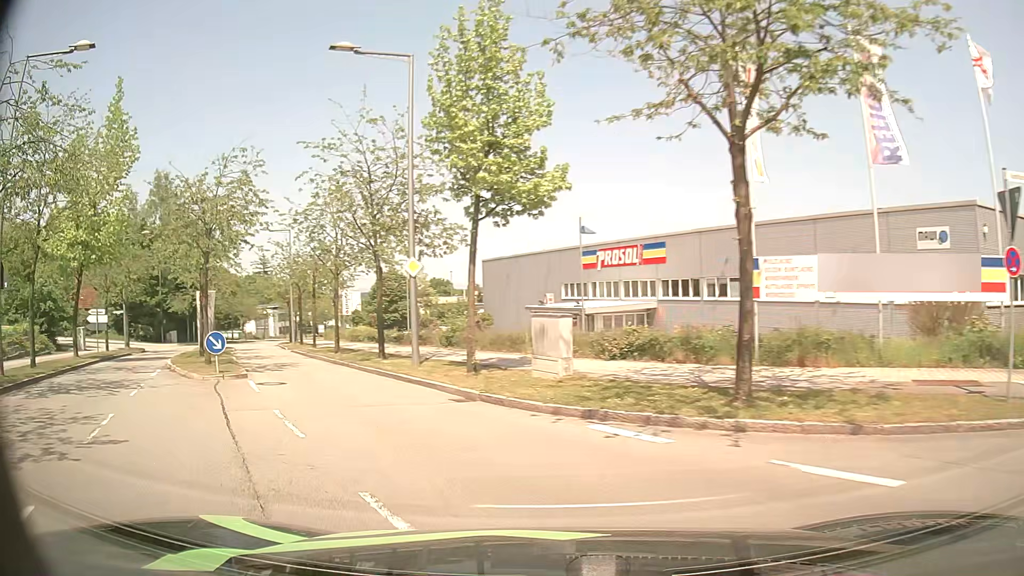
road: residential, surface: asphalt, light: Day
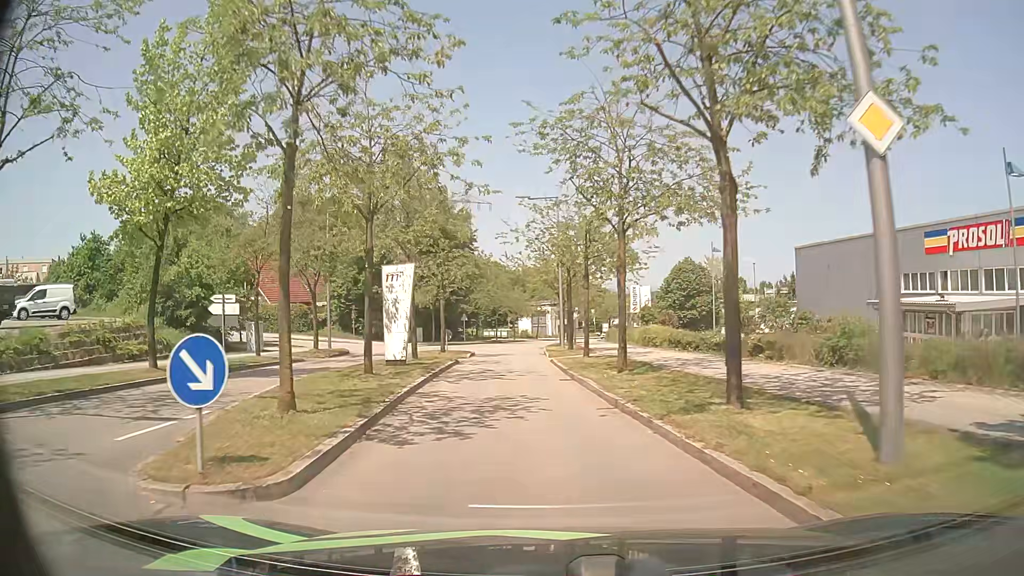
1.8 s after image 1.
(-3.7, +13.2) m; -25°
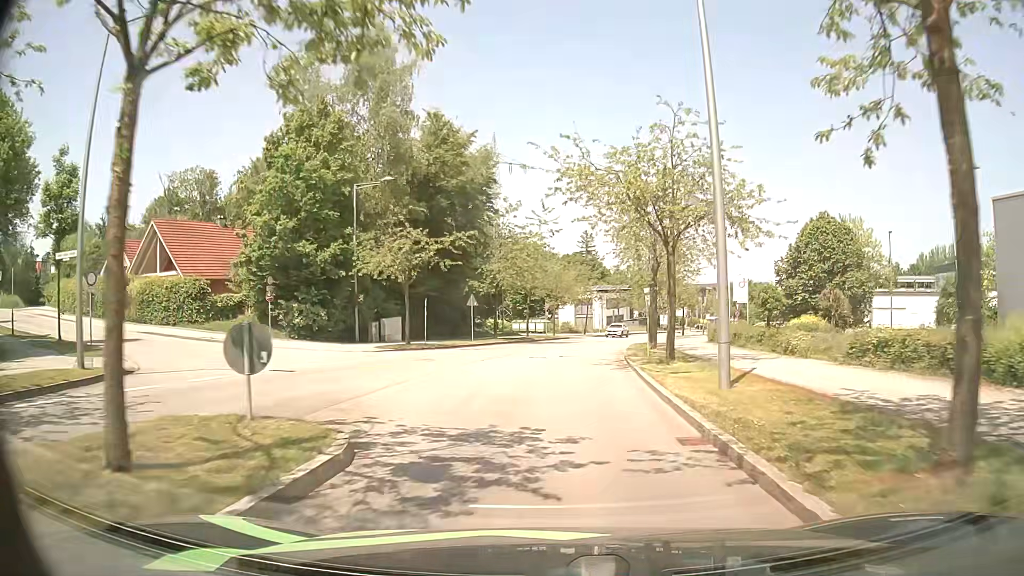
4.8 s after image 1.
(-1.6, +28.5) m; -3°
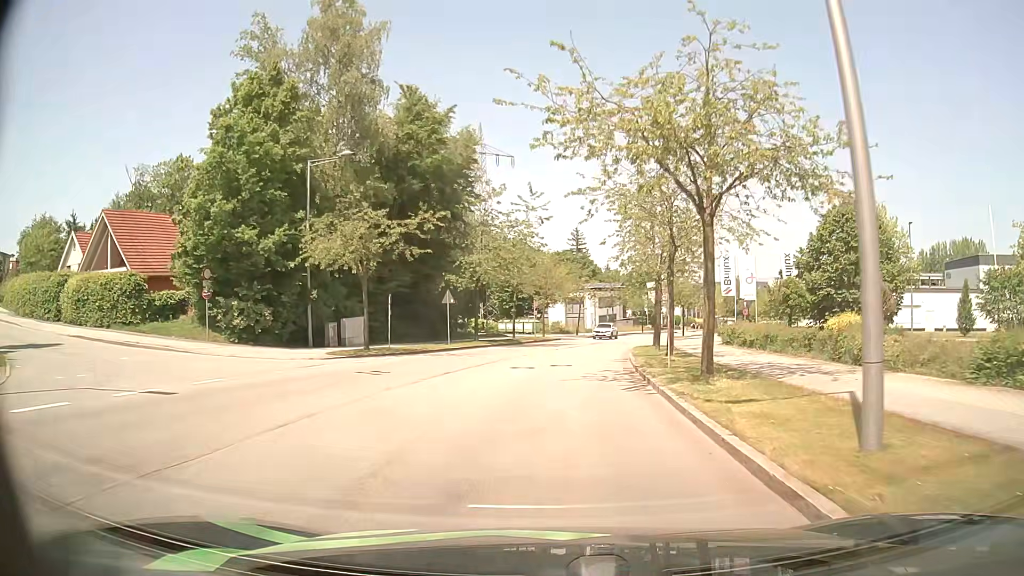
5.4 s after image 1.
(0.0, +6.0) m; 0°
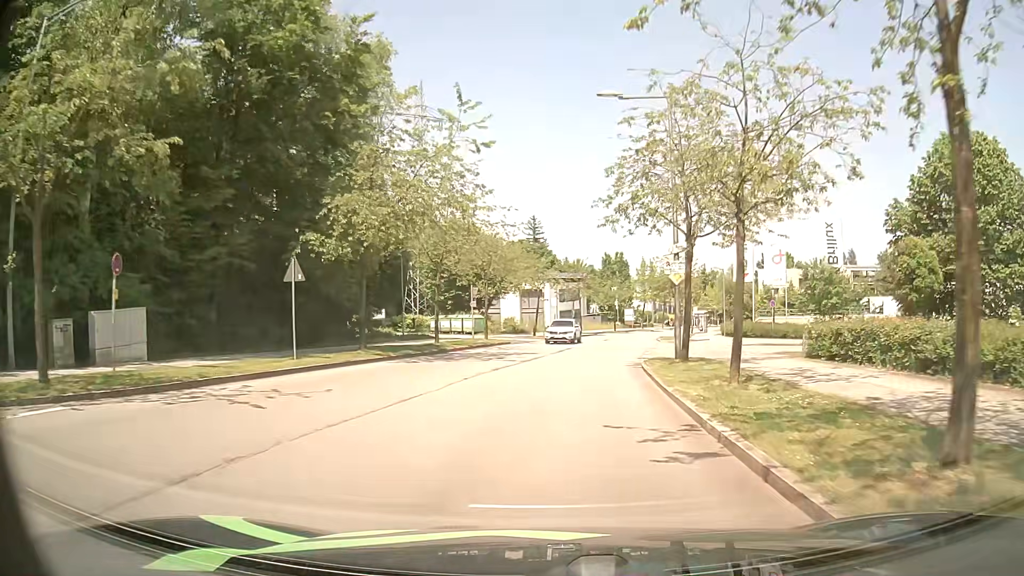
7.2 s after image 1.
(+0.6, +18.0) m; +4°
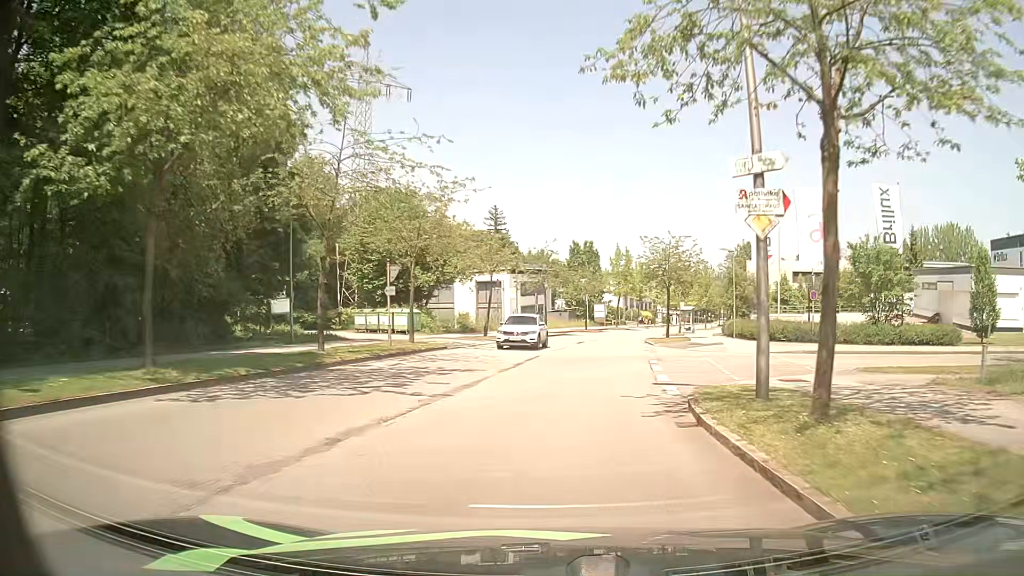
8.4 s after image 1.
(+0.3, +12.3) m; +4°
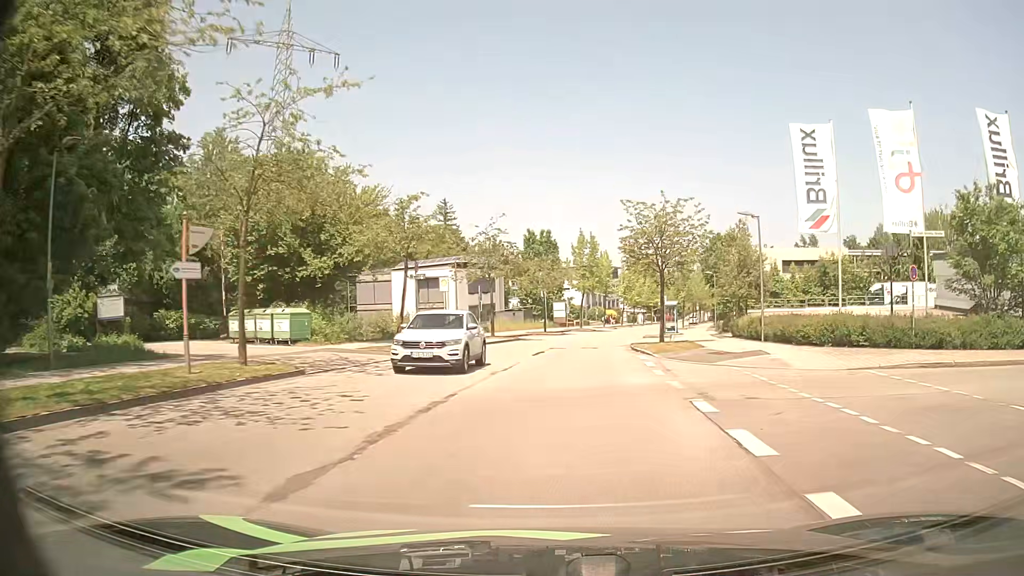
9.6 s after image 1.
(+0.3, +12.6) m; +3°
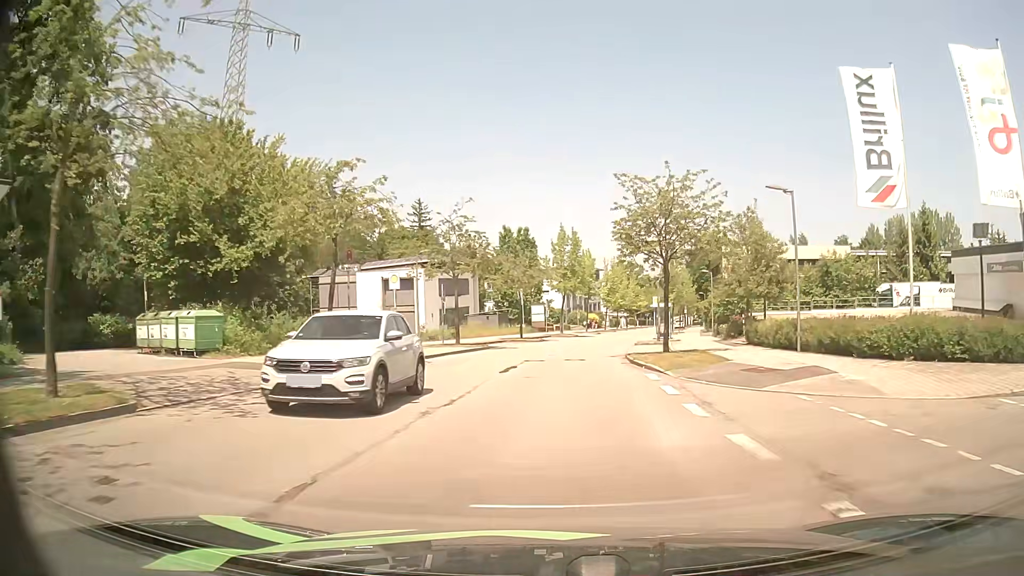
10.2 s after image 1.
(+0.1, +6.4) m; +2°
(0, +10) (+1, +20) (+1, +30) (+3, +40) (+4, +50) (+6, +60) (+9, +69) (+11, +79) (+13, +89) (+15, +99) m
